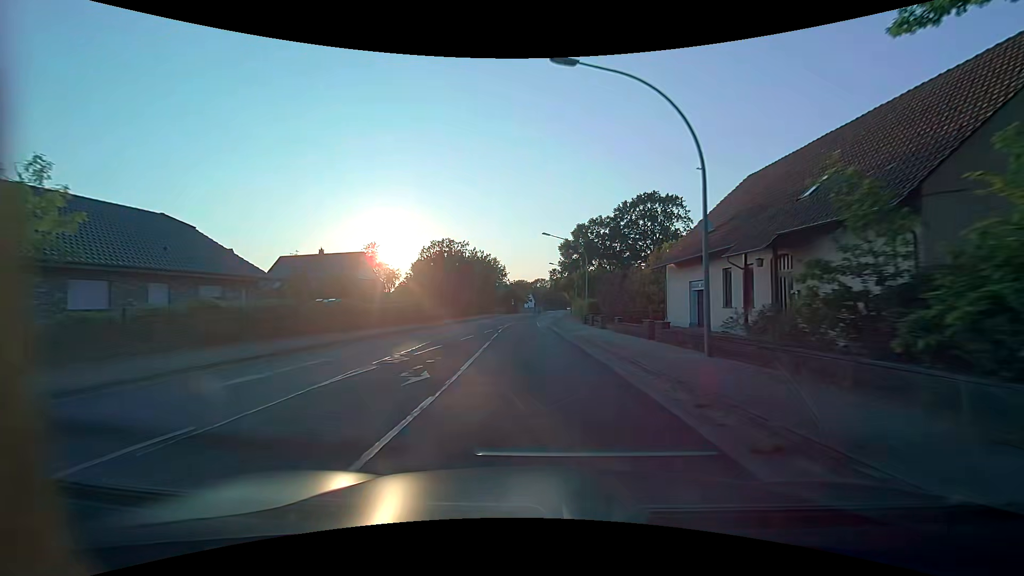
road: secondary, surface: asphalt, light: Day
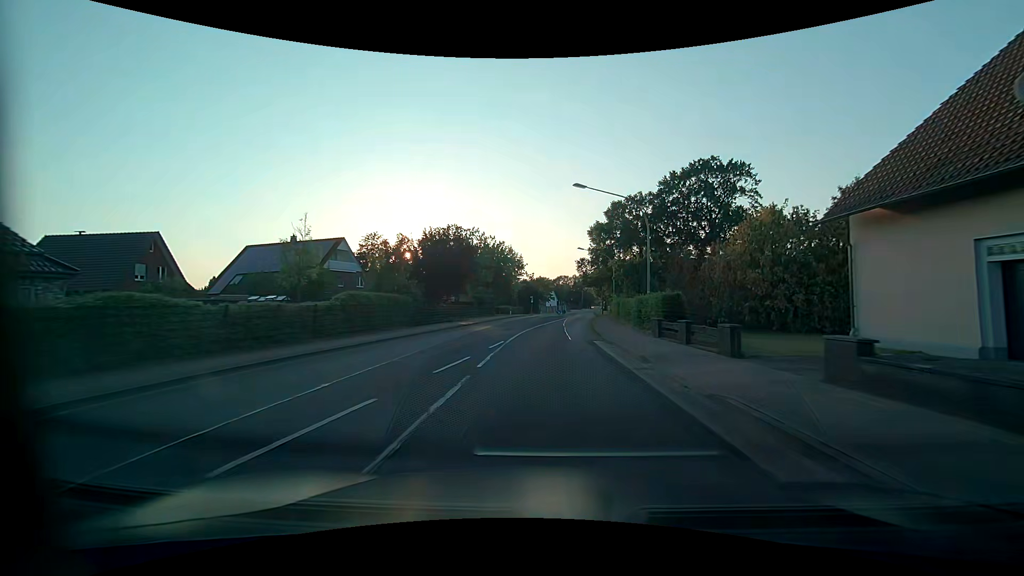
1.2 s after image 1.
(-0.7, +16.5) m; -3°
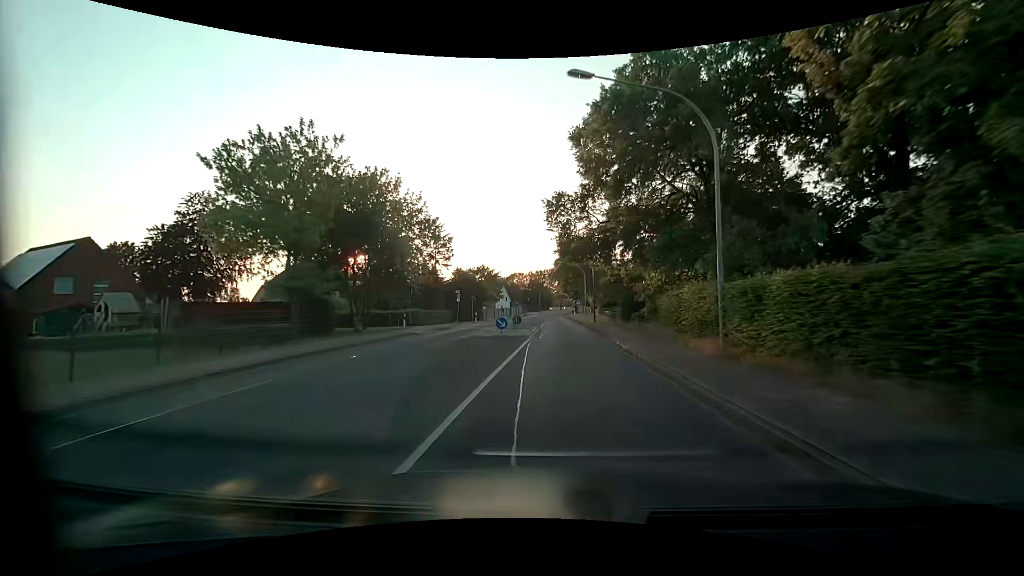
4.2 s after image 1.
(+1.5, +41.3) m; +5°
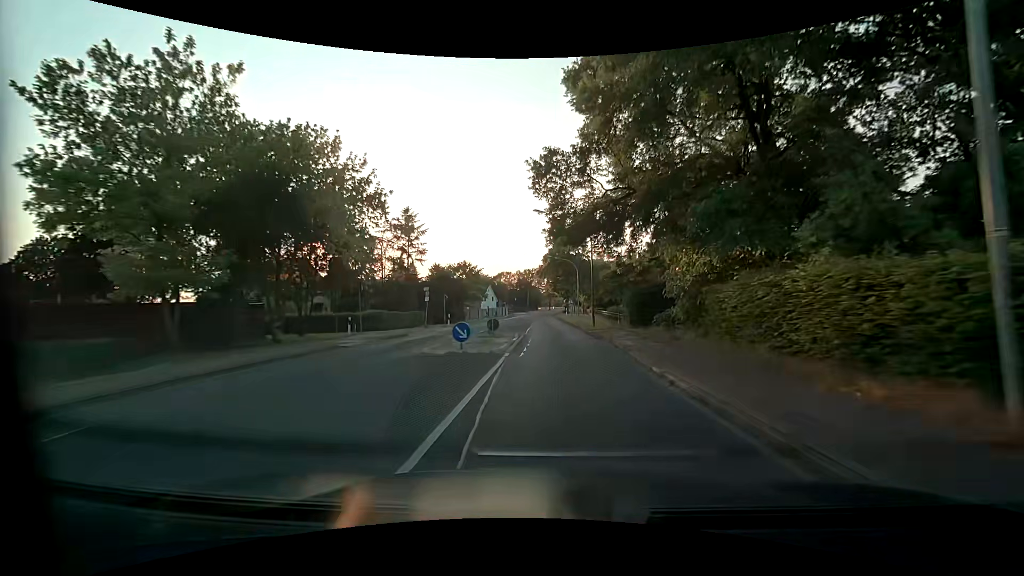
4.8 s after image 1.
(+0.1, +8.3) m; +1°
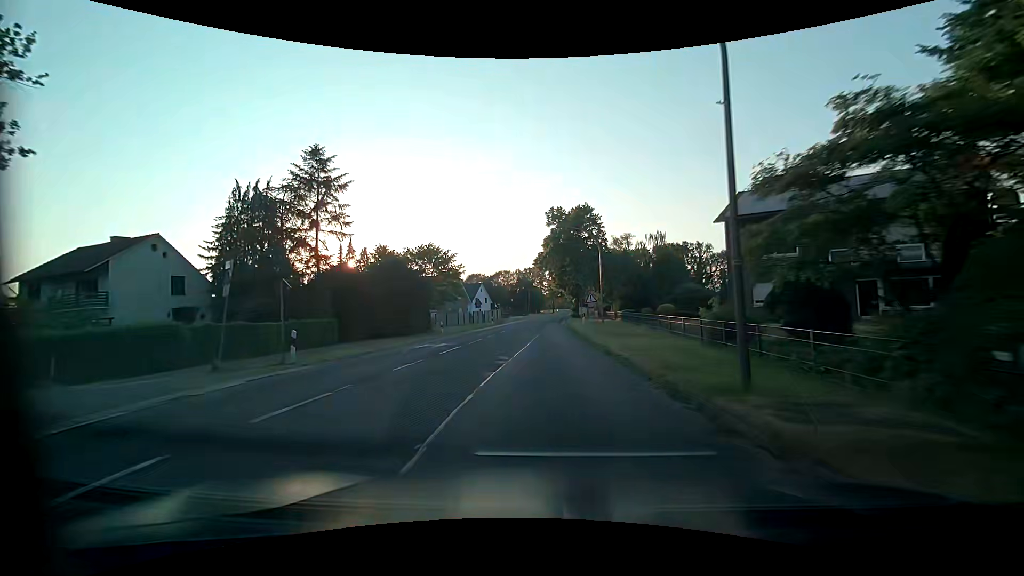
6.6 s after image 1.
(+0.2, +24.8) m; 0°
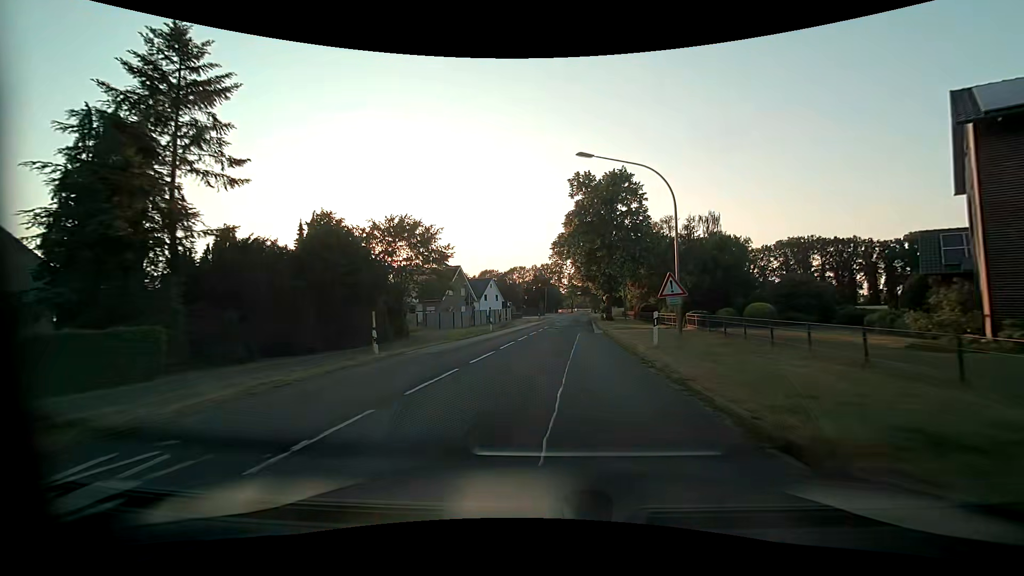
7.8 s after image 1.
(-0.3, +16.5) m; -2°
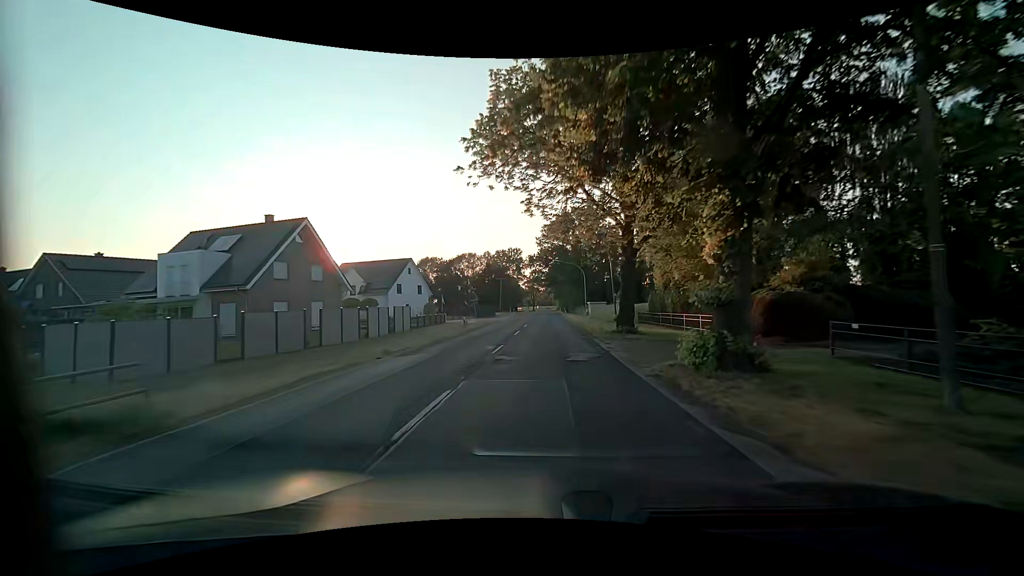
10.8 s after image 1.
(+2.0, +41.0) m; +4°
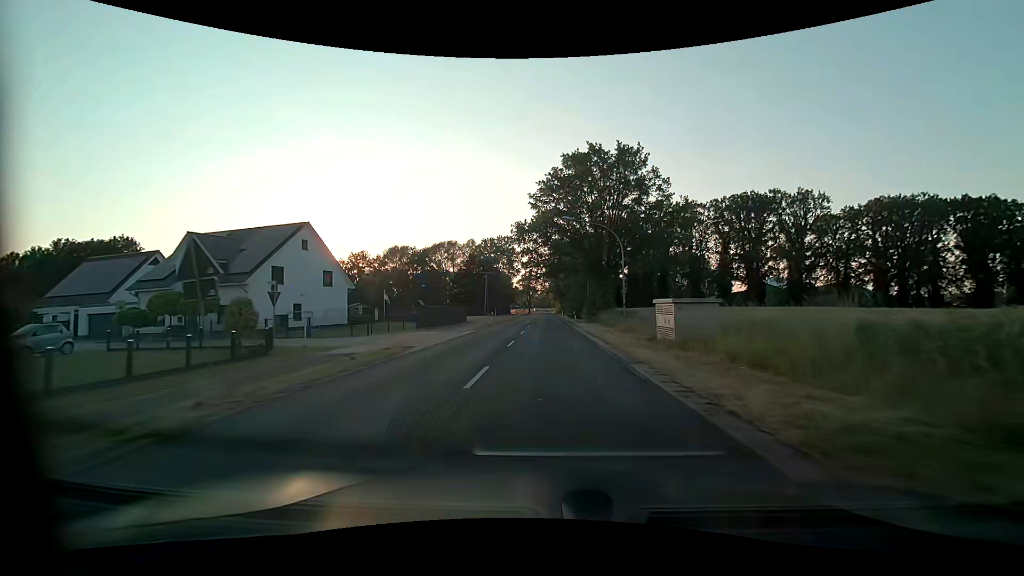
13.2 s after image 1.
(+0.1, +32.8) m; 0°
(0, +10) (0, +20) (0, +30) (0, +40) (0, +50) (0, +60) (0, +70) (0, +80) (0, +90) (0, +100) m
